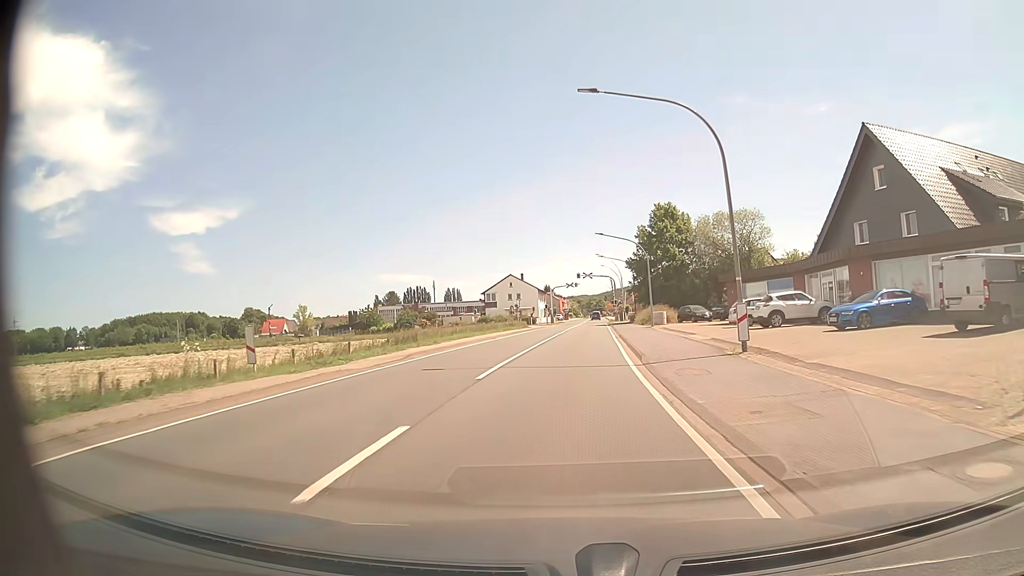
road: primary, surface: asphalt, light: Day
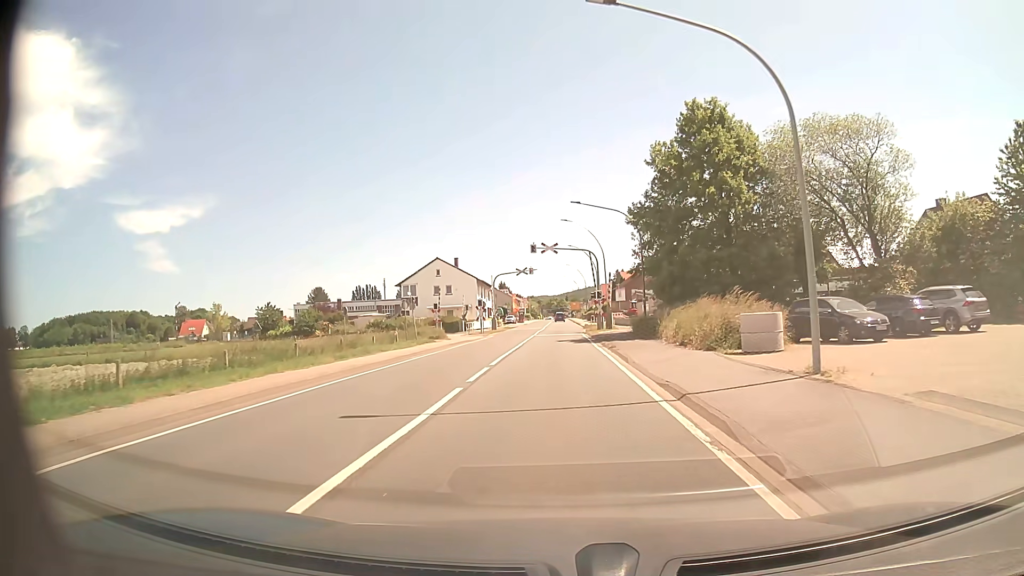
(+1.1, +37.0) m; +3°
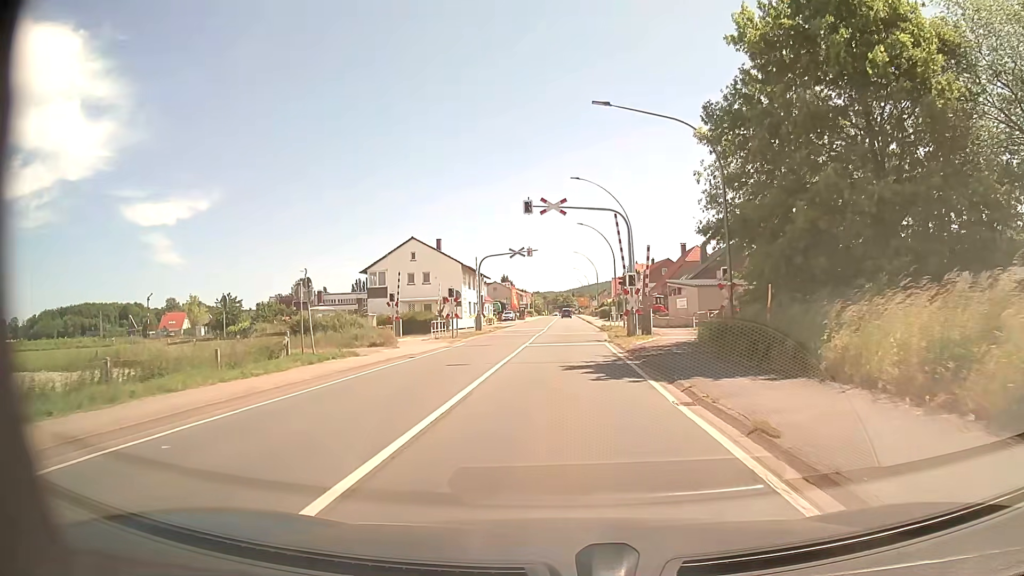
(-0.1, +17.5) m; 0°
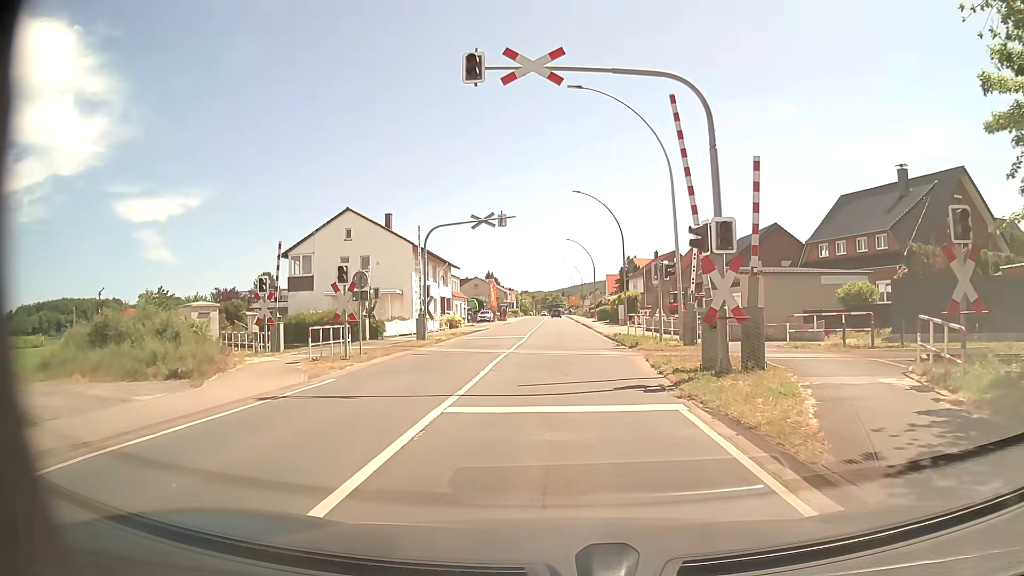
(+0.1, +17.8) m; +2°
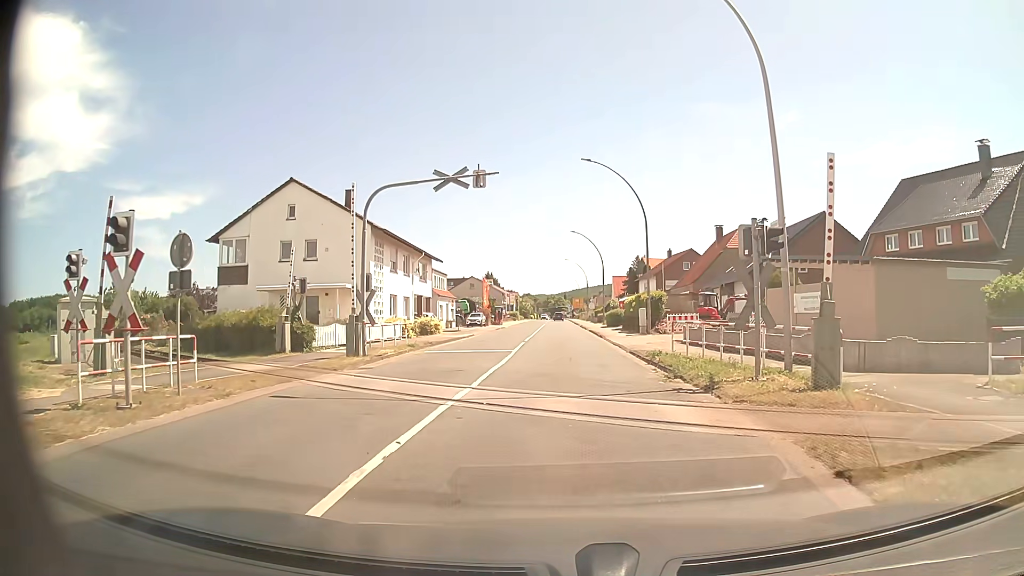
(-0.2, +11.3) m; 0°
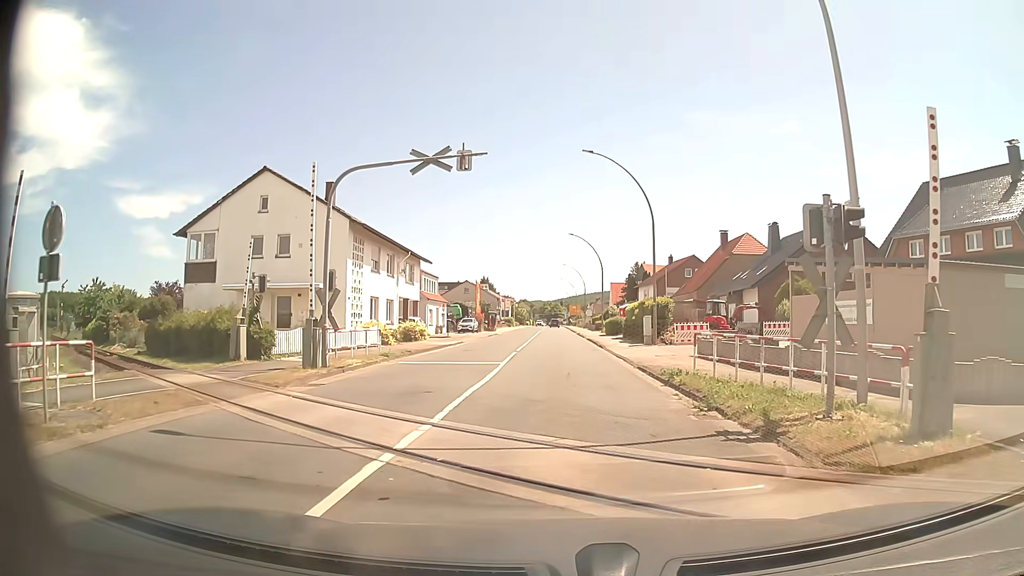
(-0.1, +3.5) m; 0°
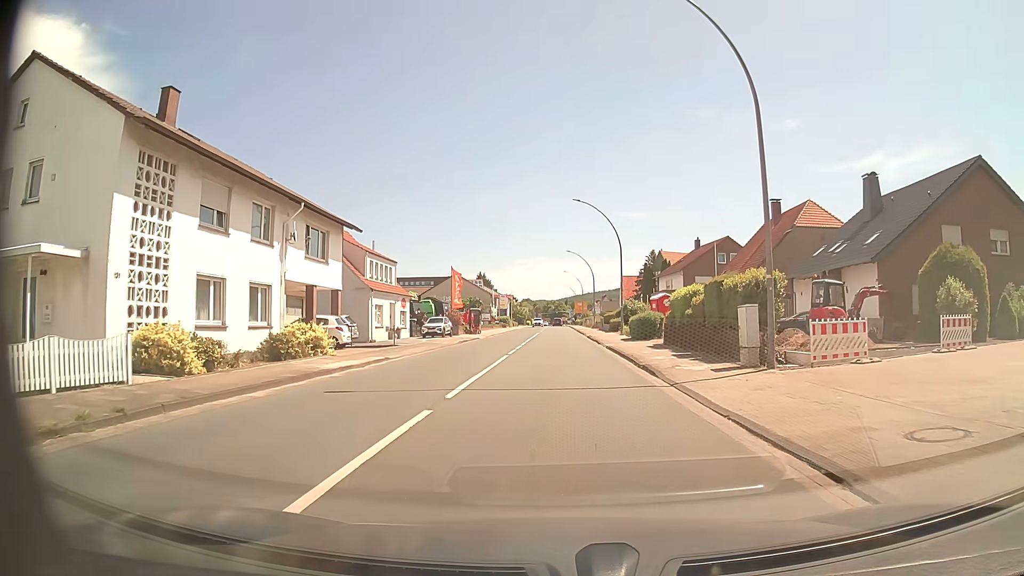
(-0.1, +18.9) m; -1°
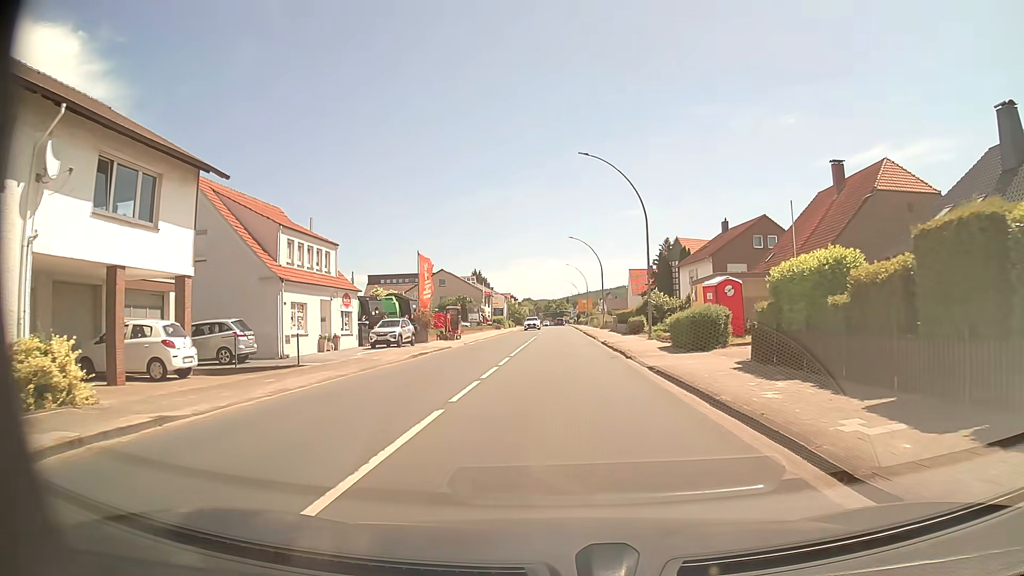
(-0.1, +14.3) m; 0°
(0, +10) (0, +20) (0, +30) (0, +40) (0, +50) (0, +60) (0, +70) (0, +80) (0, +90) (0, +100) m
